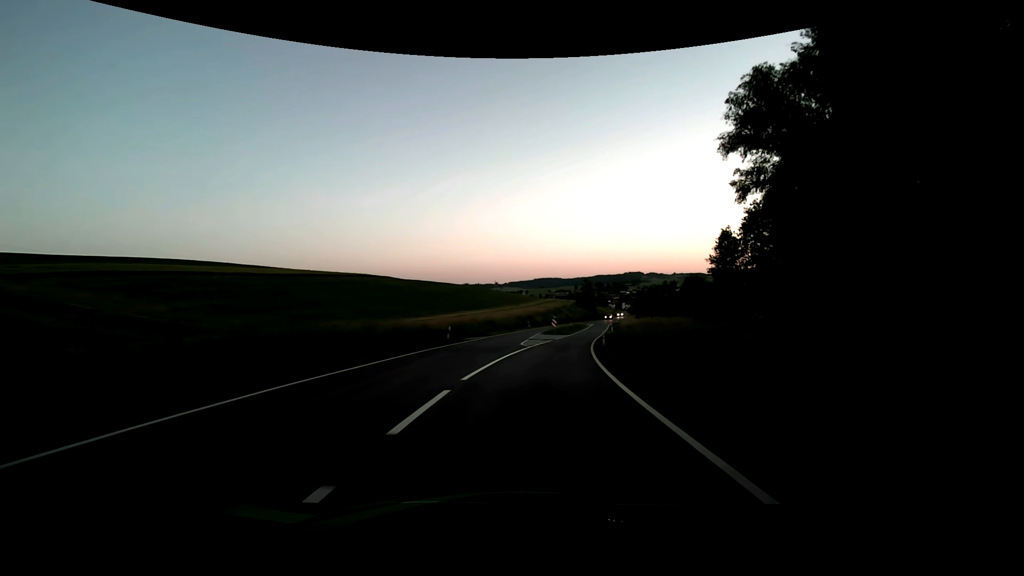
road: secondary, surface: asphalt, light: Dusk
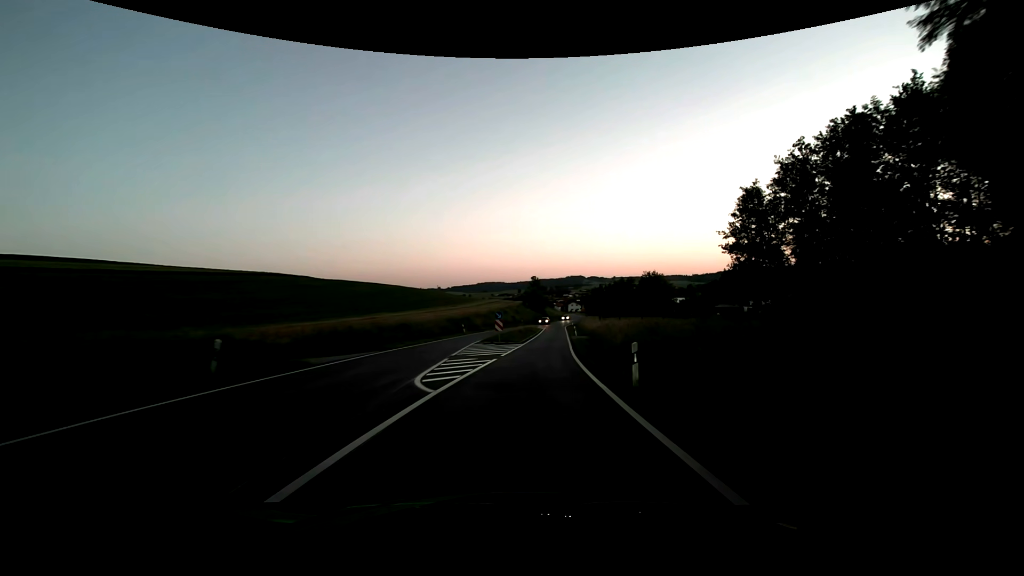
(+1.2, +19.3) m; +8°
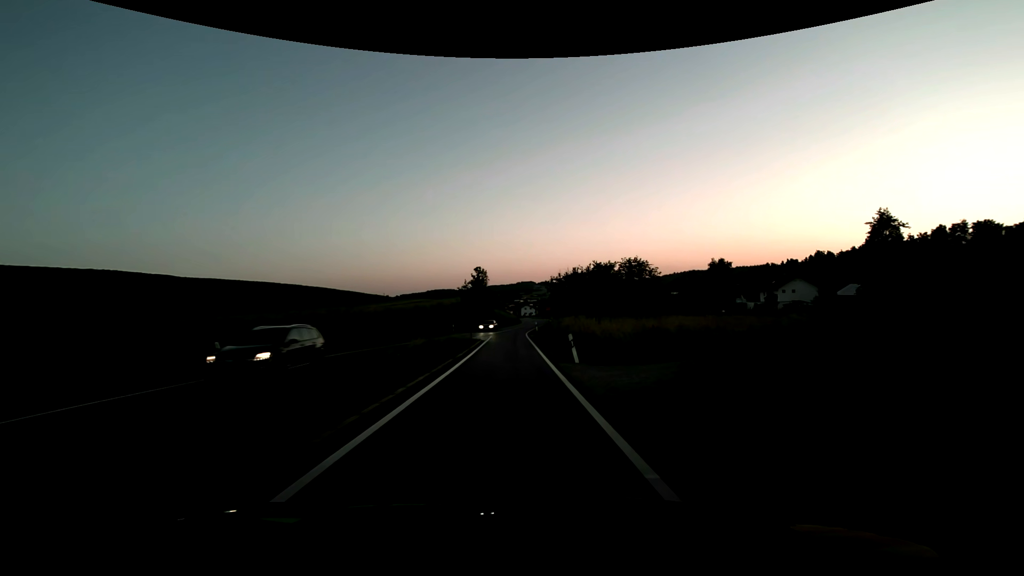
(+2.0, +36.3) m; +5°
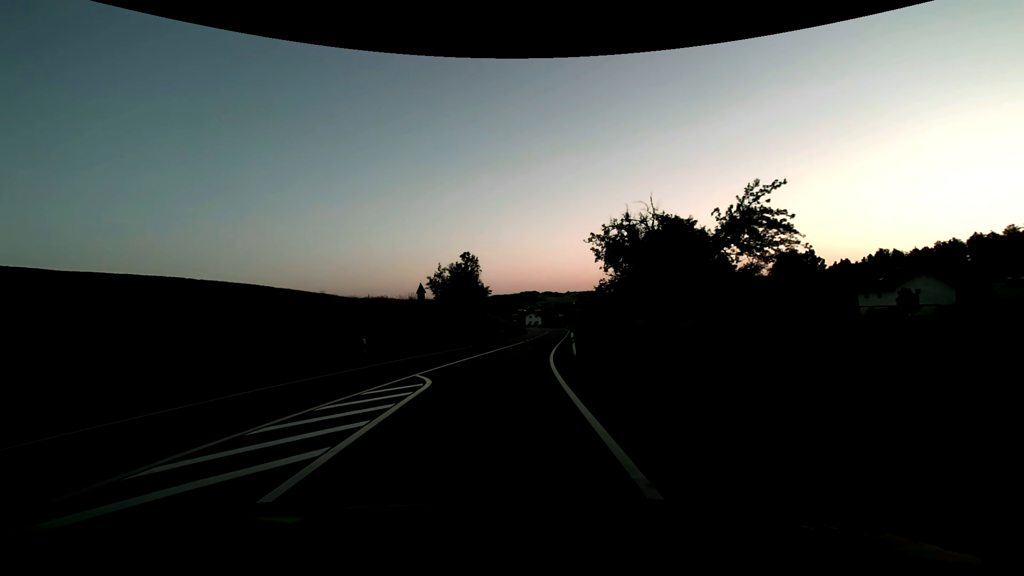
(-0.3, +33.2) m; -1°
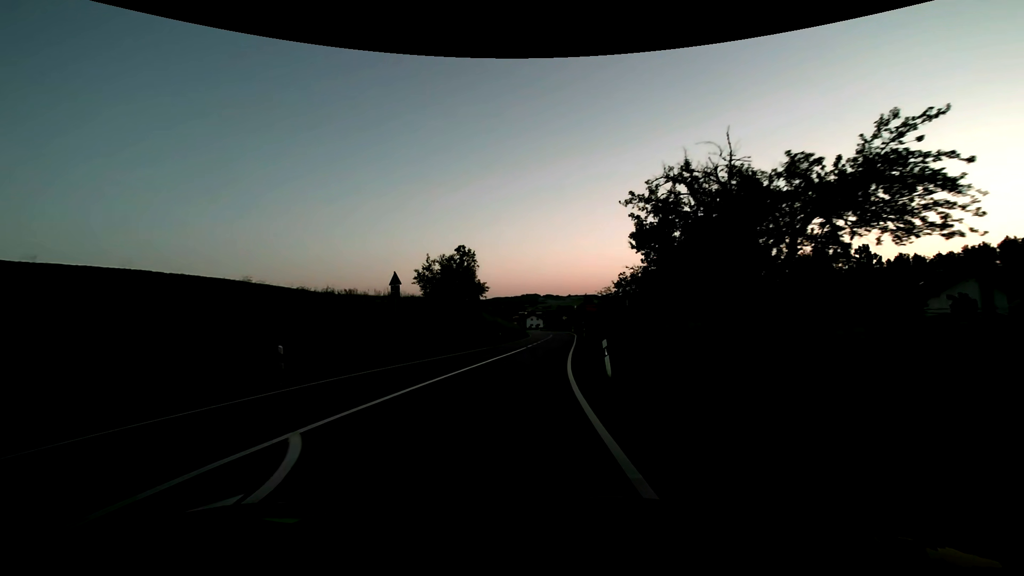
(0.0, +7.9) m; 0°
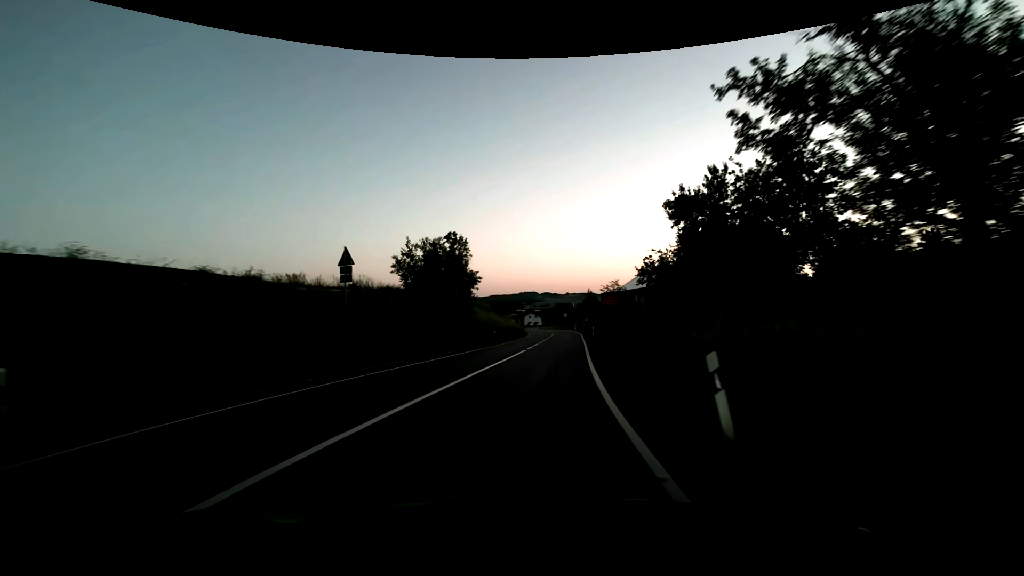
(0.0, +7.7) m; 0°
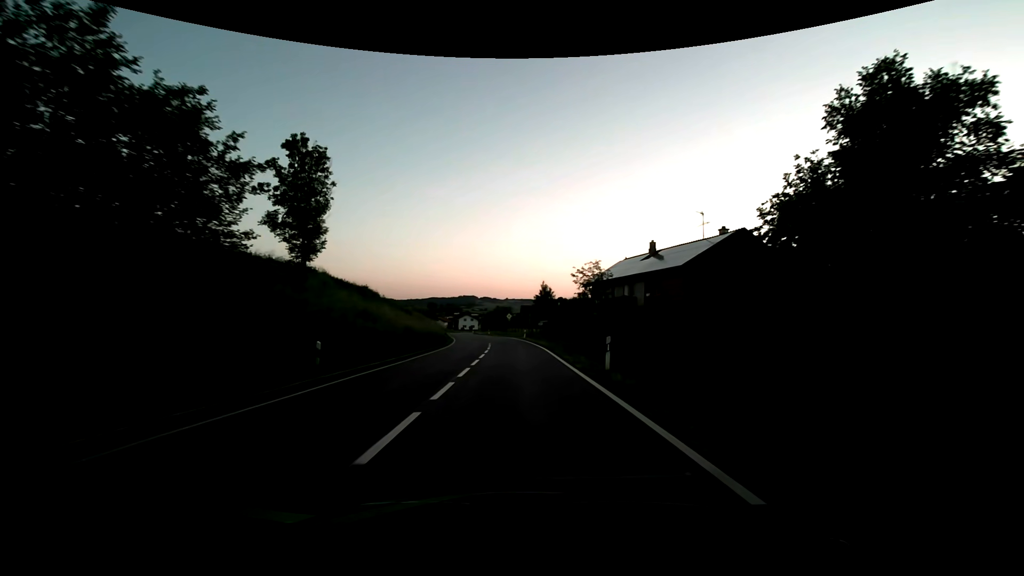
(+1.7, +29.3) m; +7°
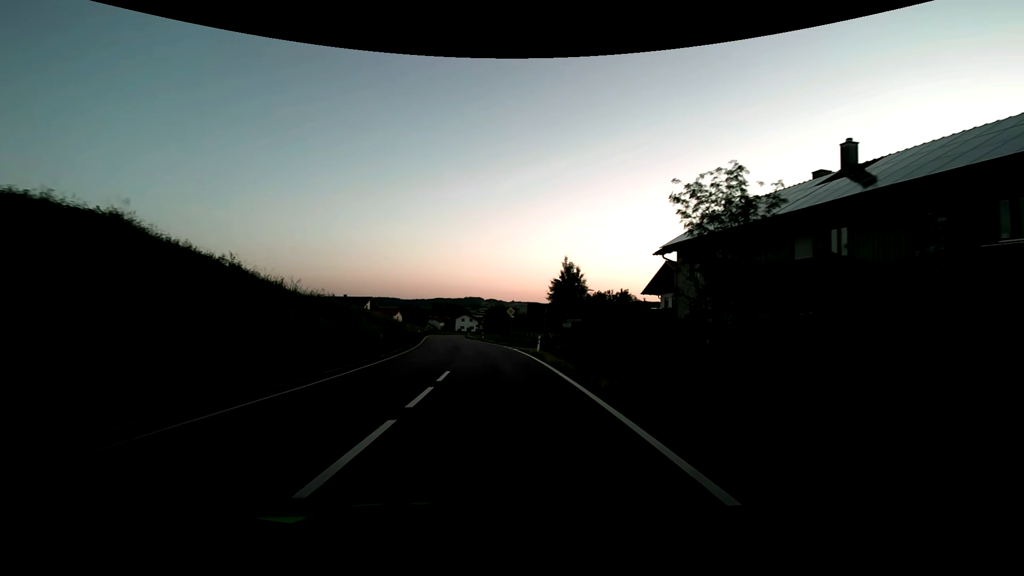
(+0.2, +28.0) m; 0°
(0, +10) (-1, +20) (-2, +30) (-3, +40) (-4, +50) (-6, +60) (-8, +69) (-9, +79) (-11, +89) (-11, +99) m
